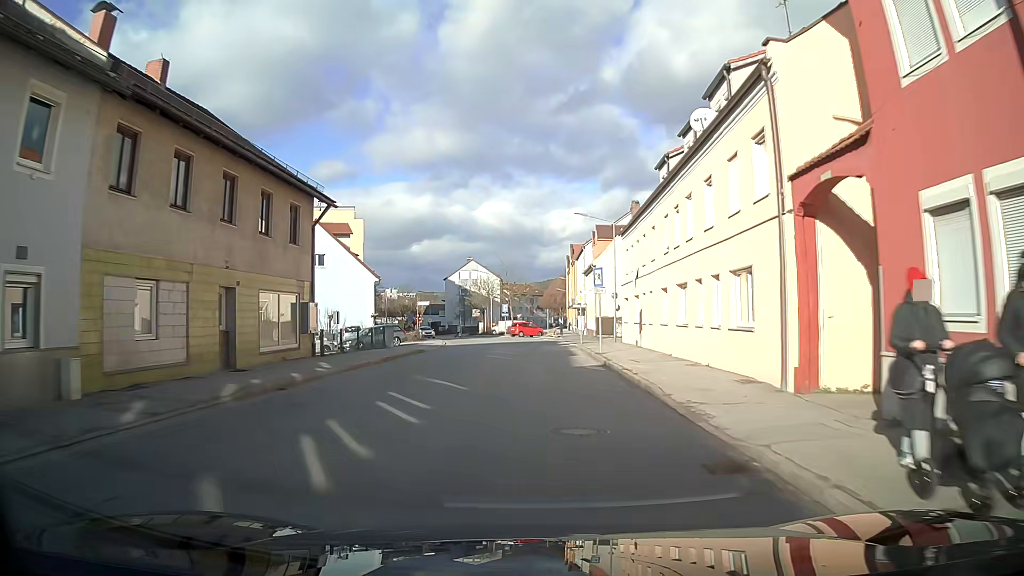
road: tertiary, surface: asphalt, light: Day
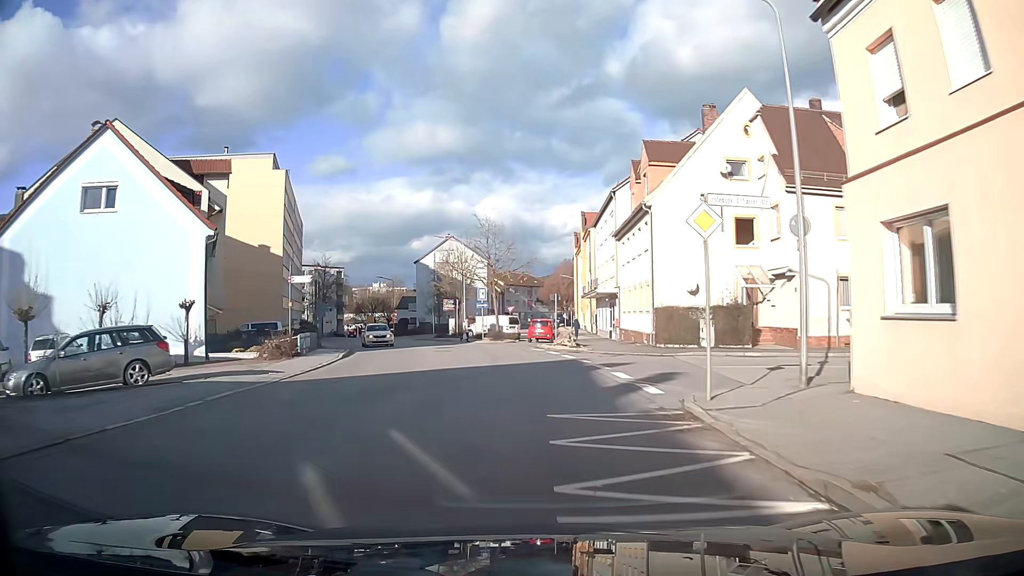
(0.0, +28.9) m; -1°
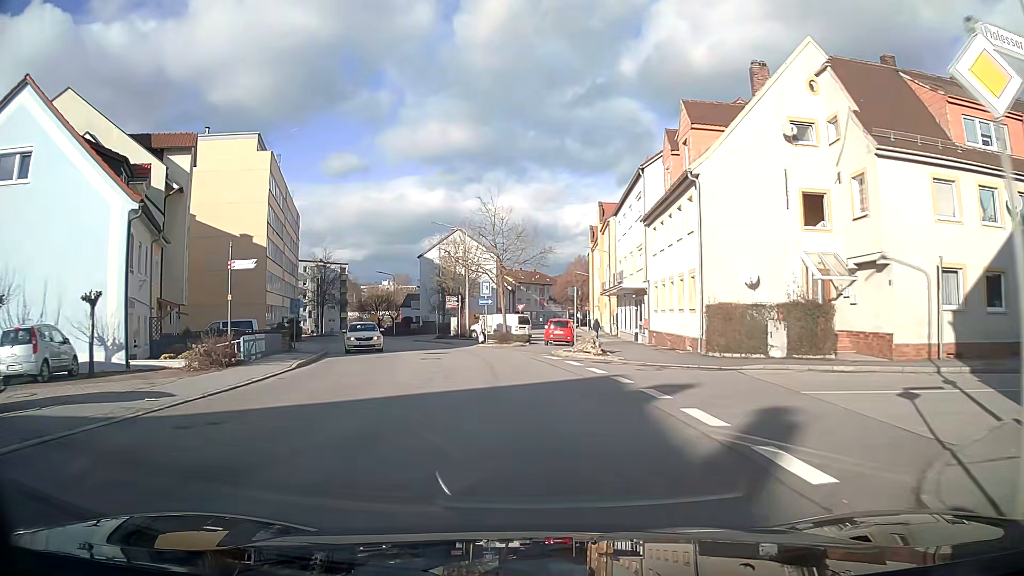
(-0.1, +6.7) m; -2°
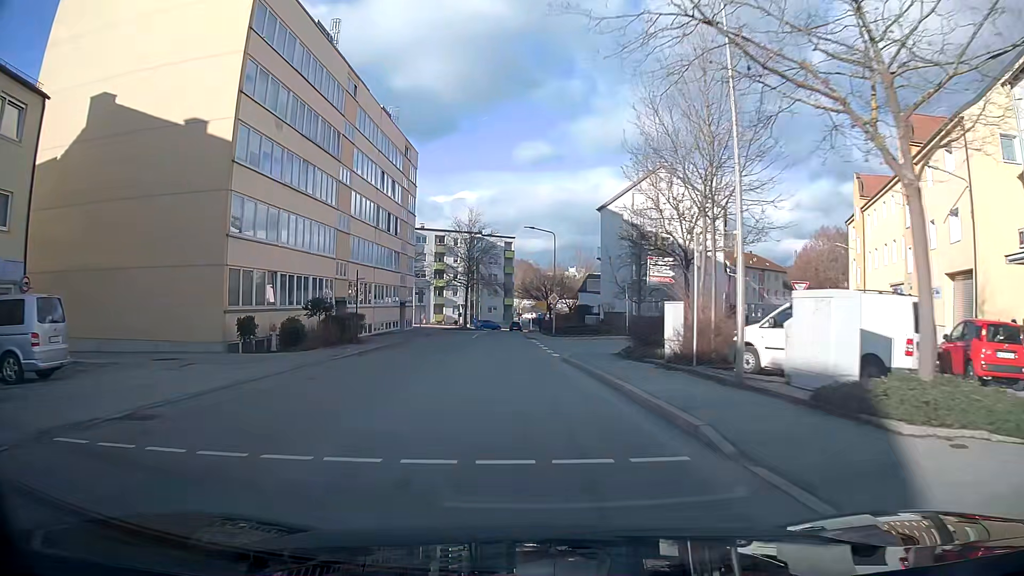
(-4.4, +32.8) m; -16°
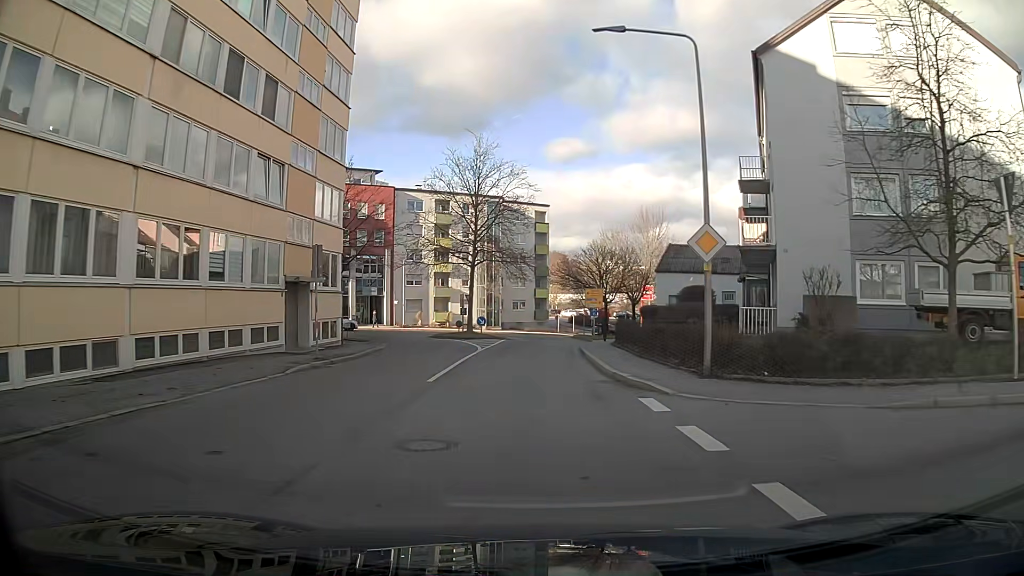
(-0.9, +33.6) m; -2°
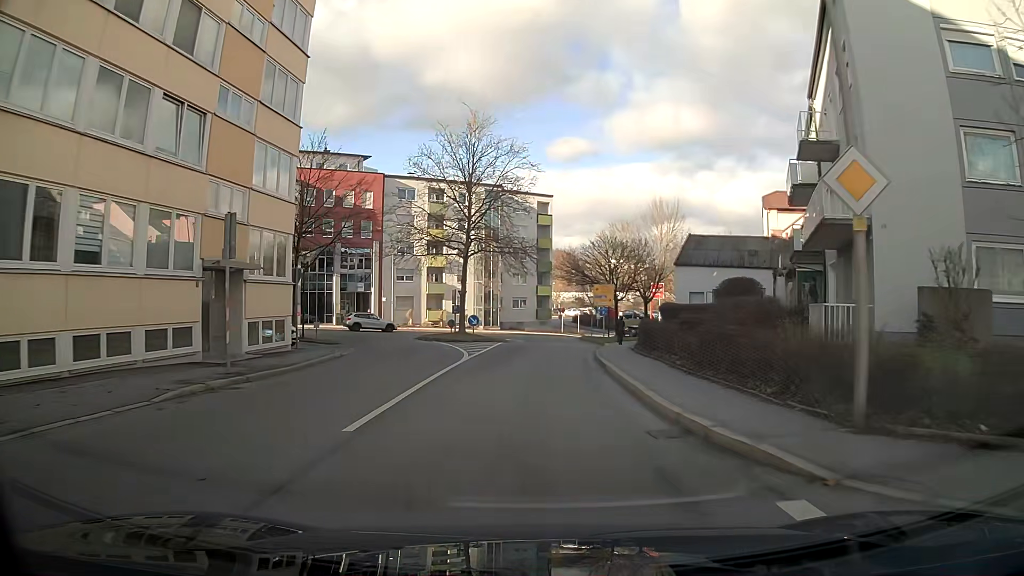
(0.0, +6.5) m; 0°
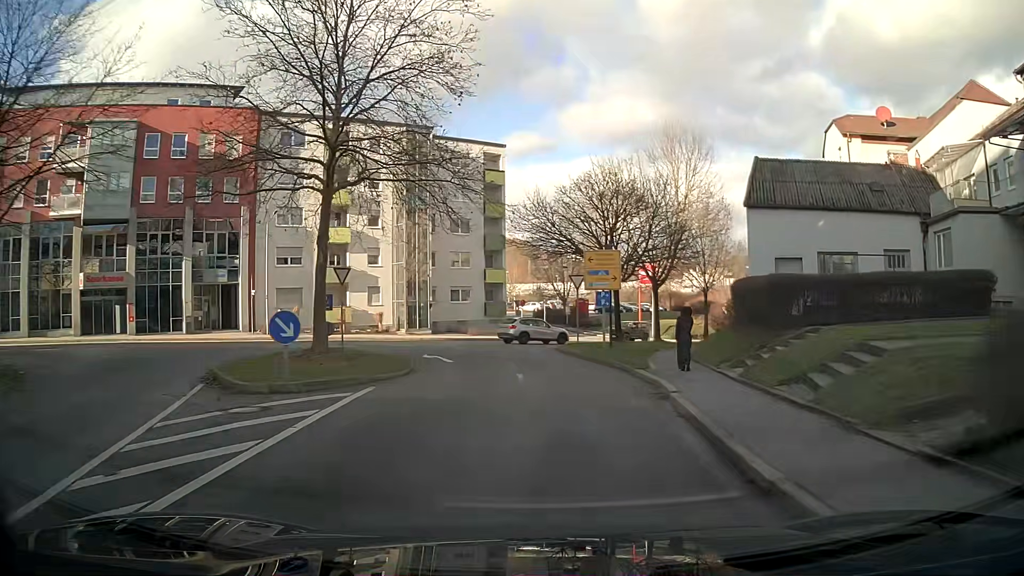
(+0.6, +22.7) m; +5°
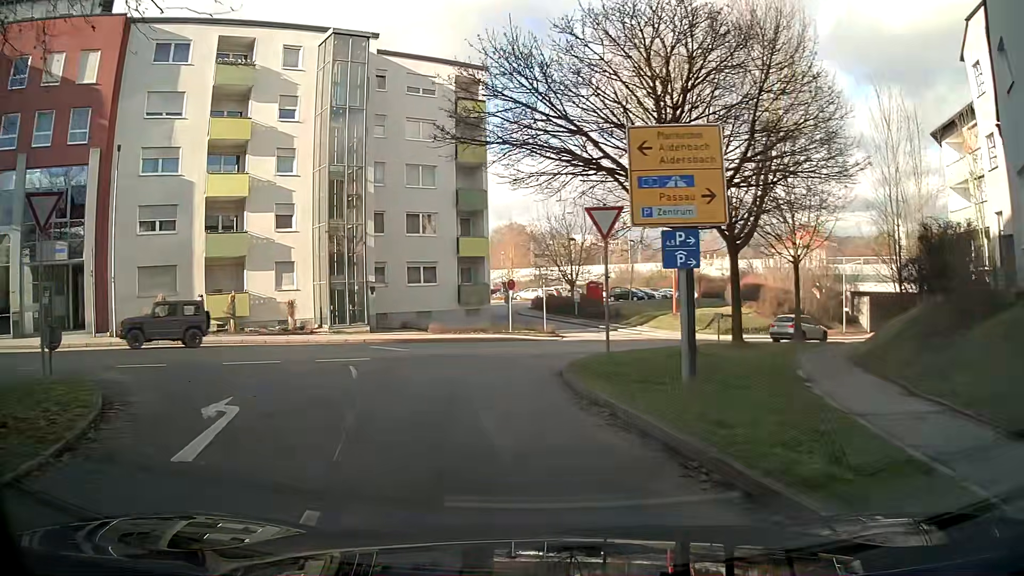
(+0.1, +17.0) m; -3°
